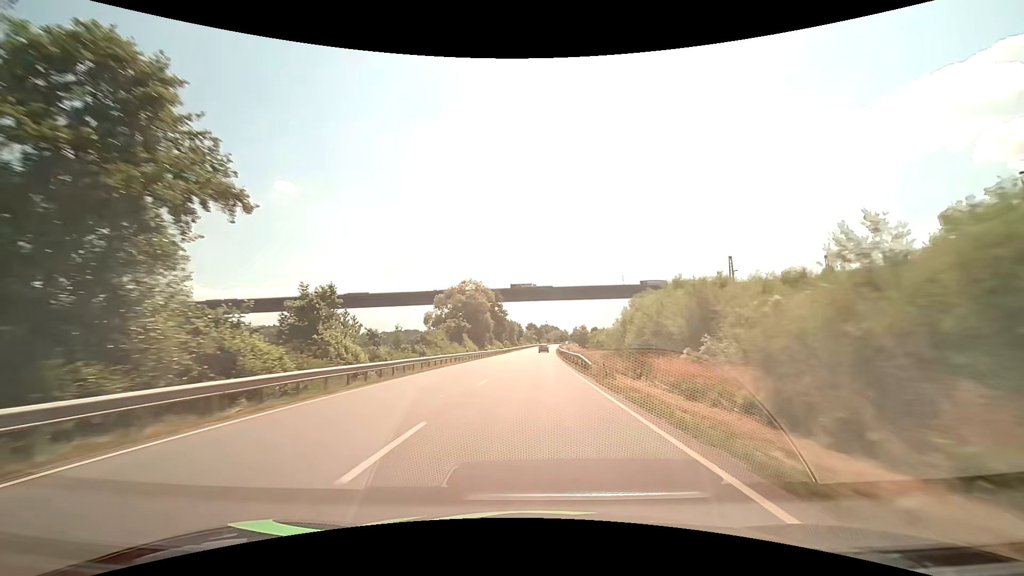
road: primary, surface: asphalt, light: Day
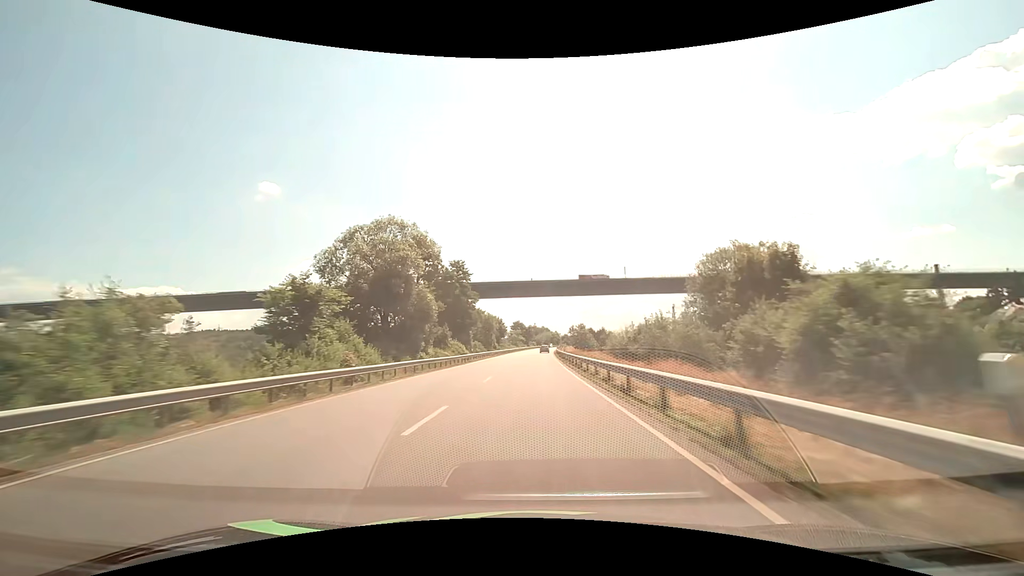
(+0.6, +45.3) m; +1°
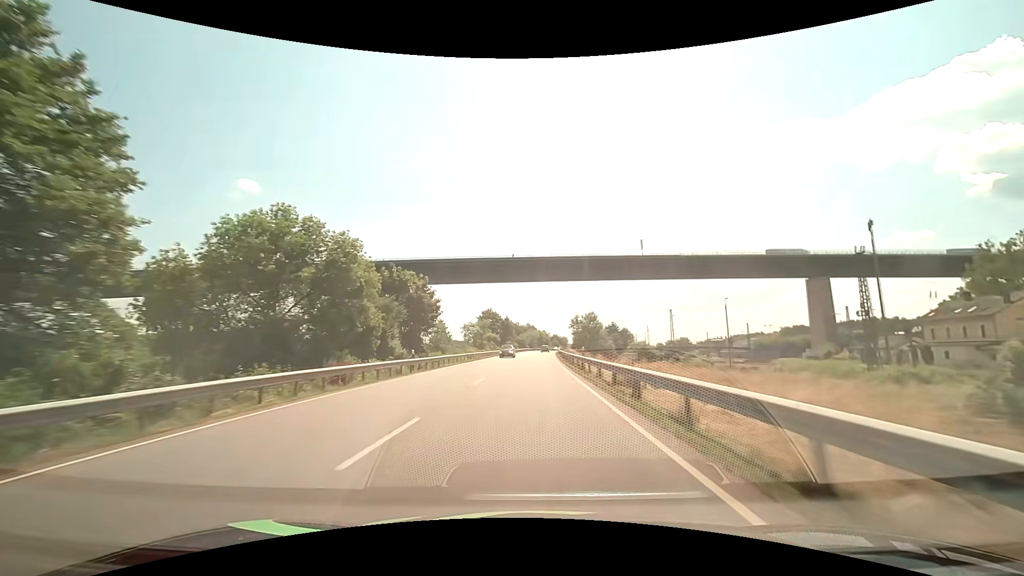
(+1.3, +74.5) m; +2°
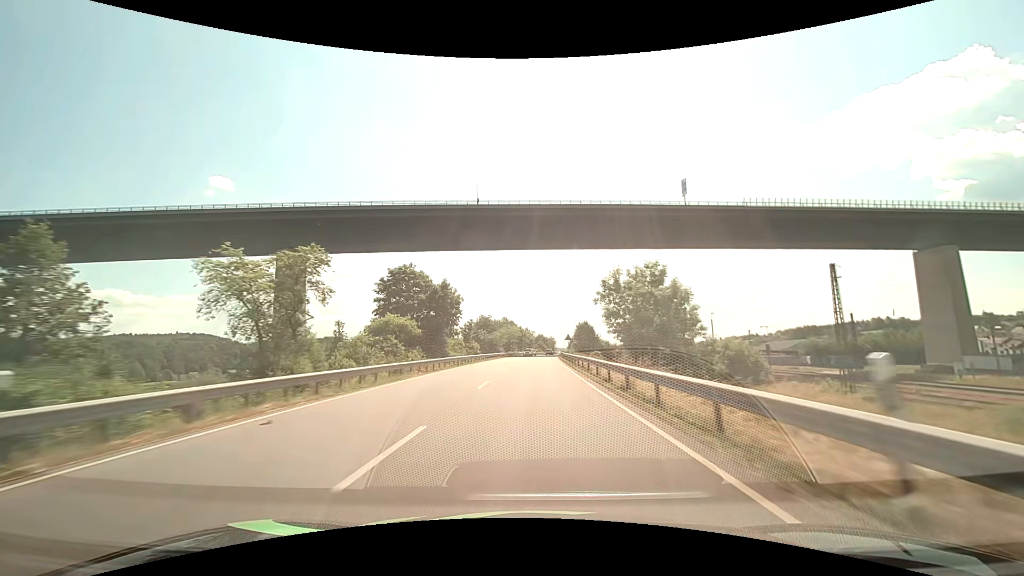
(+1.3, +73.1) m; +2°
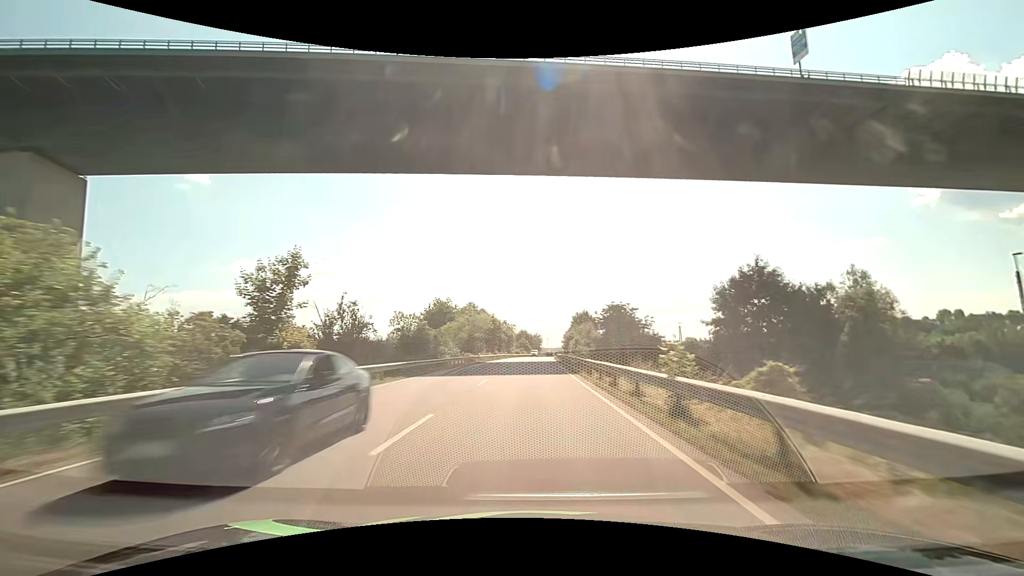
(+1.0, +58.8) m; +2°
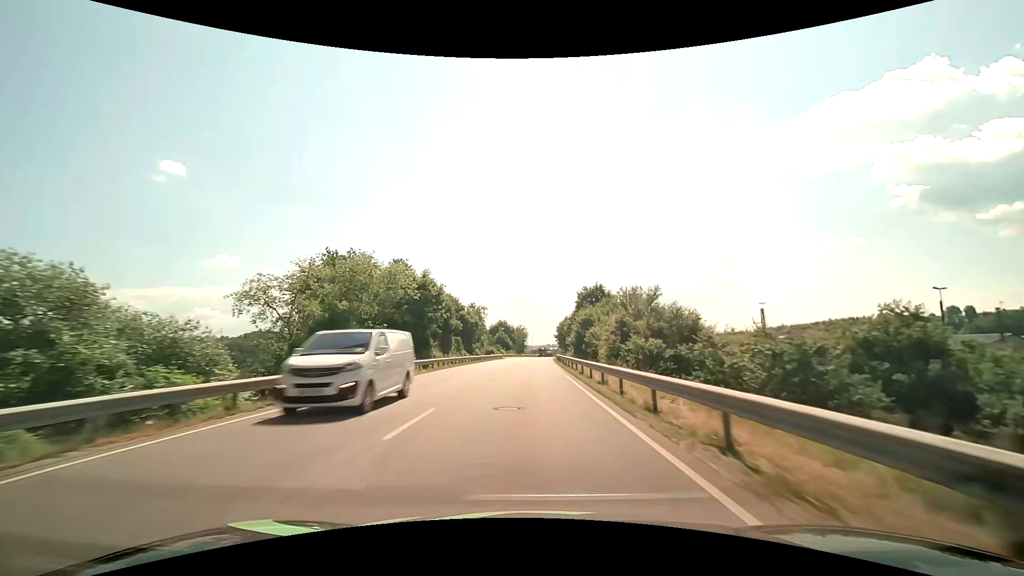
(+0.7, +59.3) m; +2°
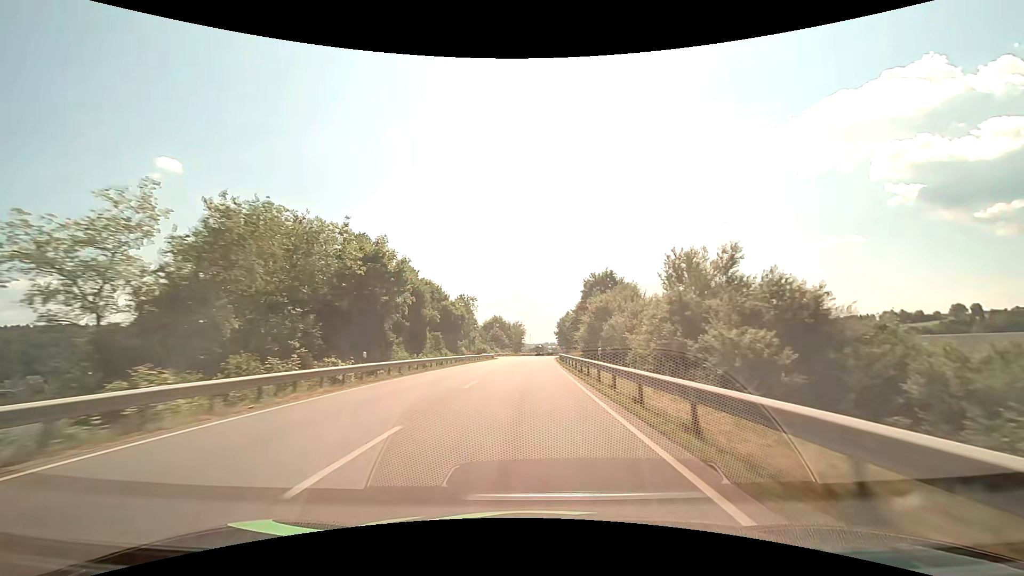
(0.0, +14.9) m; 0°
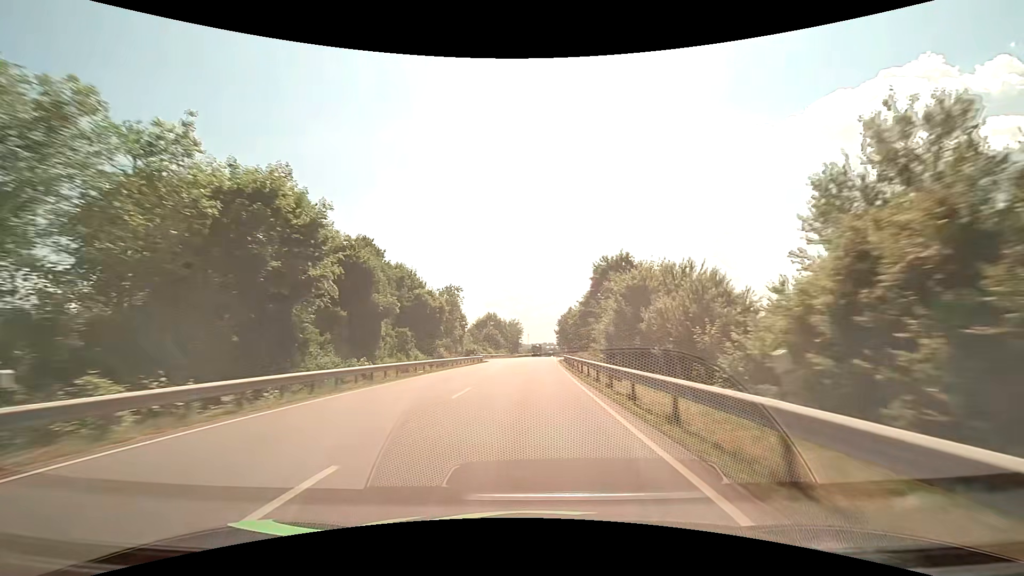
(0.0, +15.0) m; 0°
(0, +10) (0, +20) (0, +30) (0, +40) (+1, +50) (+1, +60) (+1, +70) (+2, +80) (+2, +90) (+2, +100) m
